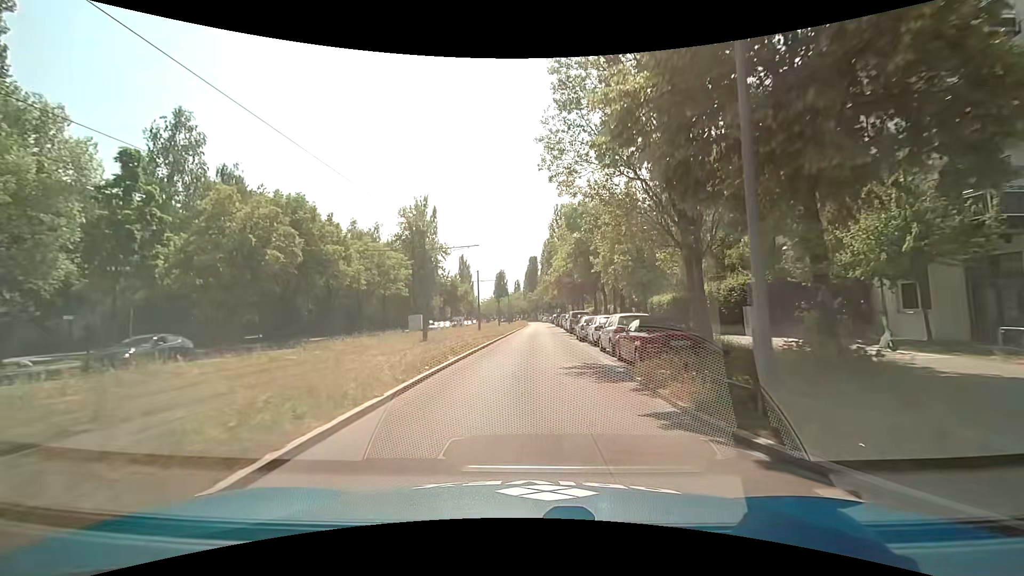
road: secondary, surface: asphalt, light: Day
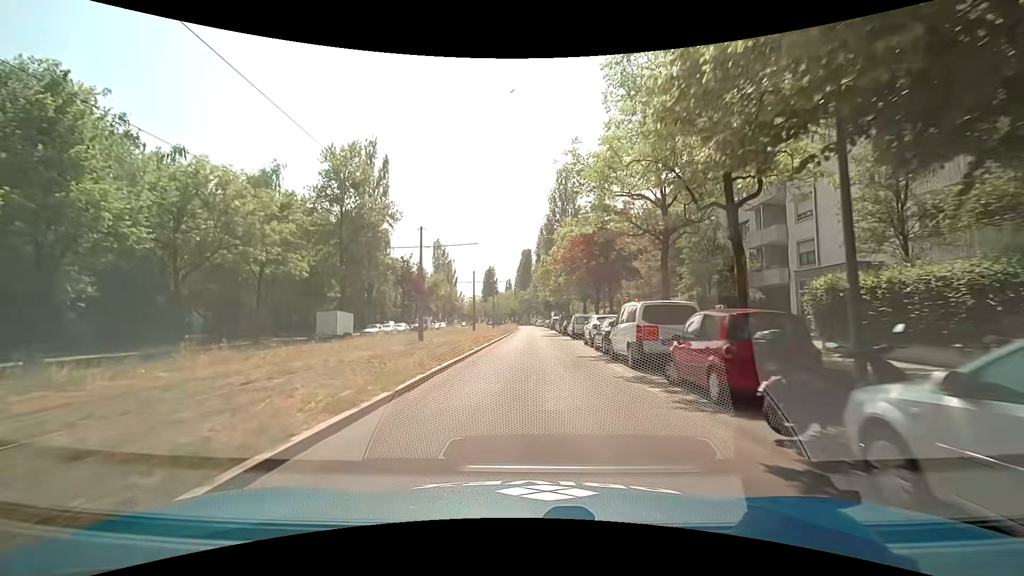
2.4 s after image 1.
(+0.1, +27.9) m; +1°
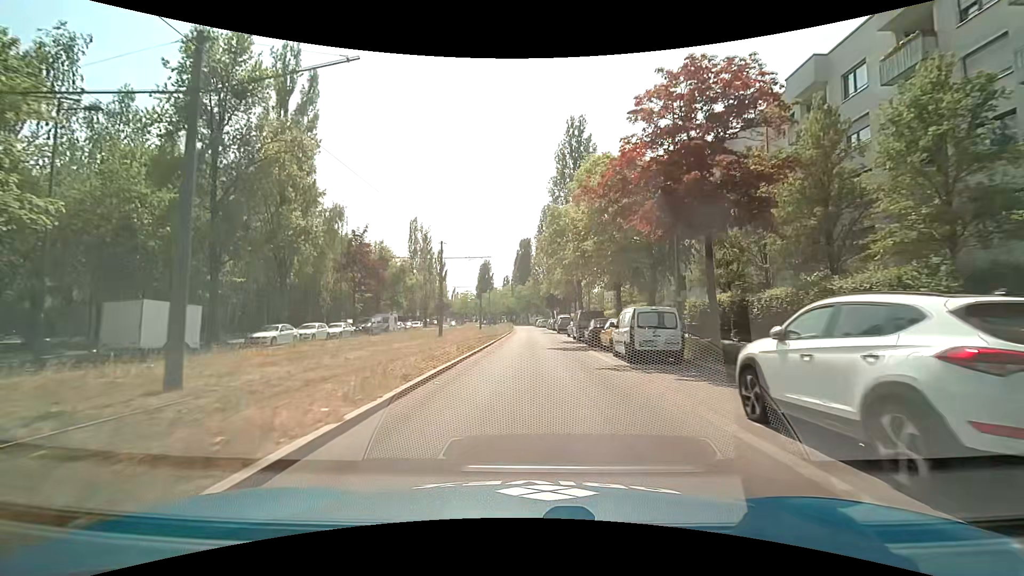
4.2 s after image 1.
(0.0, +21.0) m; 0°
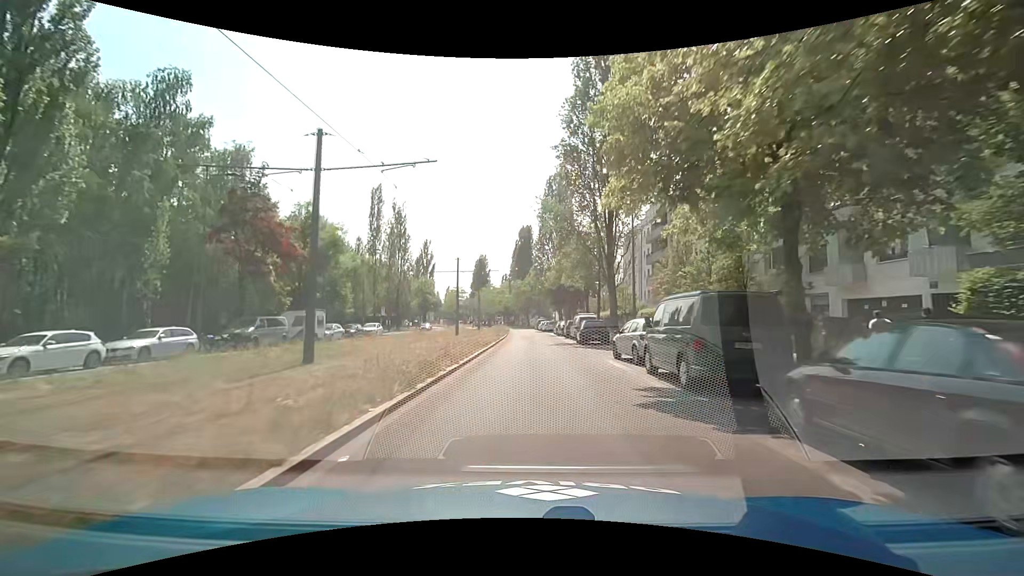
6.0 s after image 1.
(0.0, +22.0) m; 0°
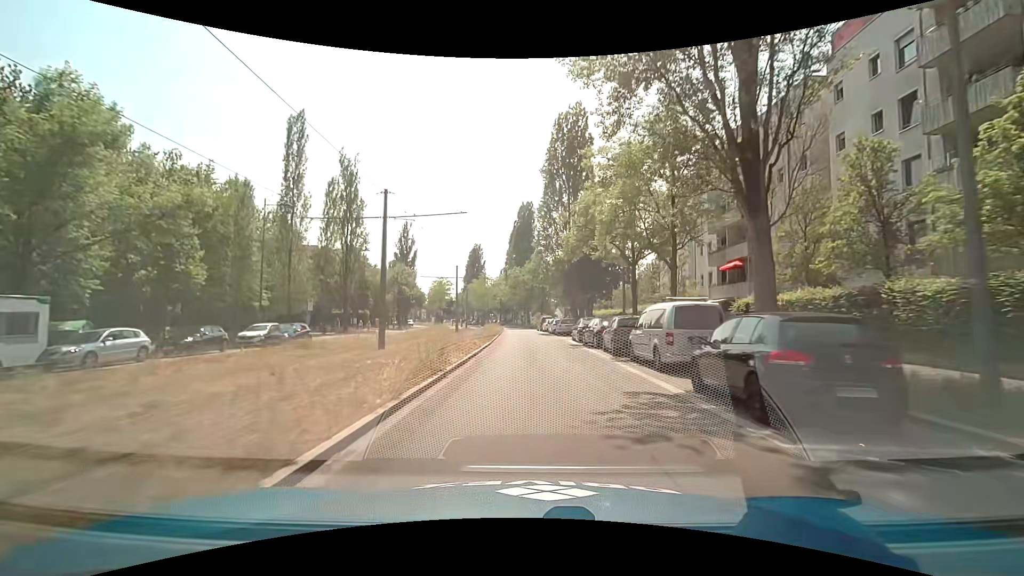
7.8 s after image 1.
(-0.2, +22.9) m; -1°
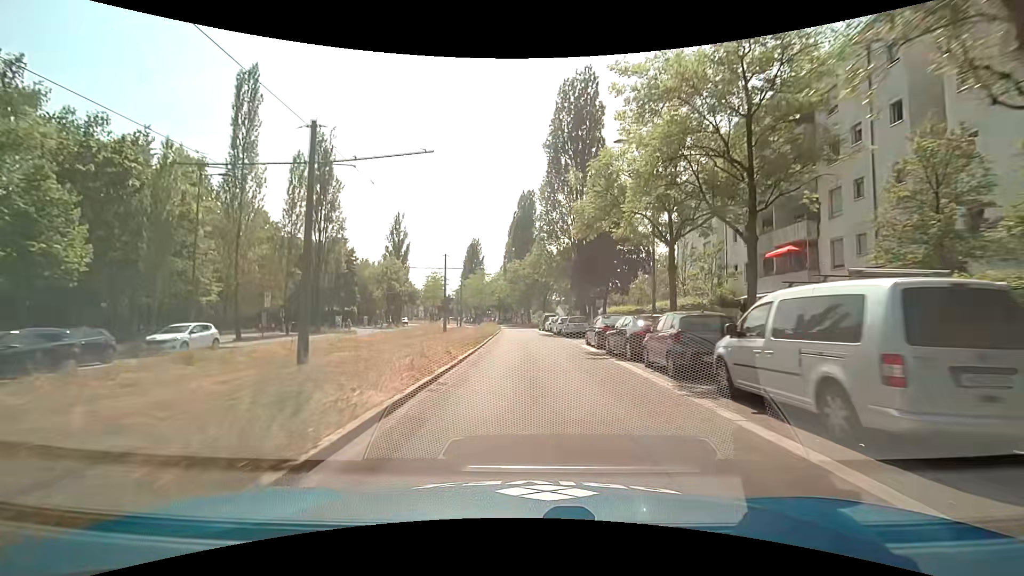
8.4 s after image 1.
(0.0, +7.6) m; 0°
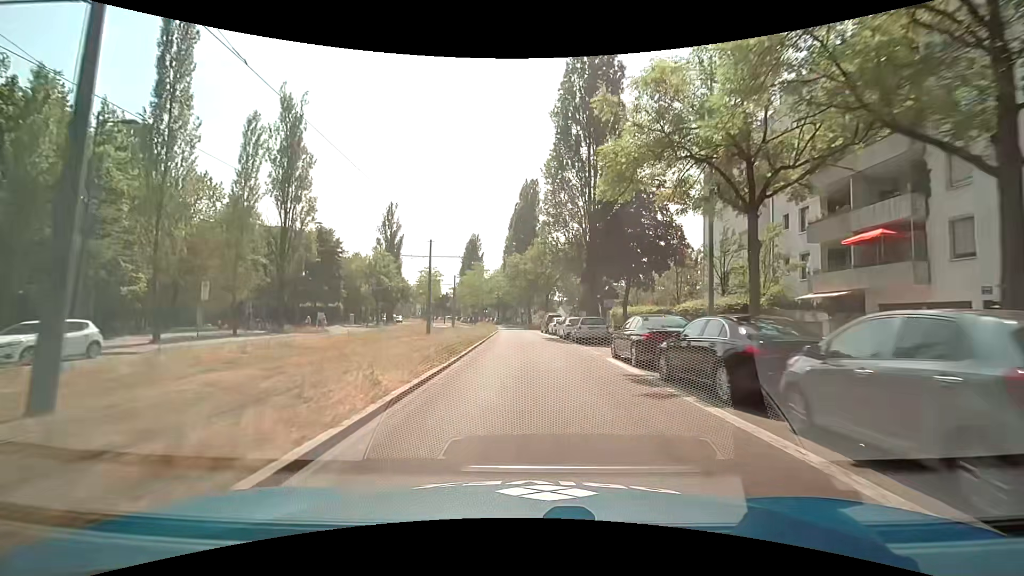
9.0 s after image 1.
(0.0, +7.5) m; 0°
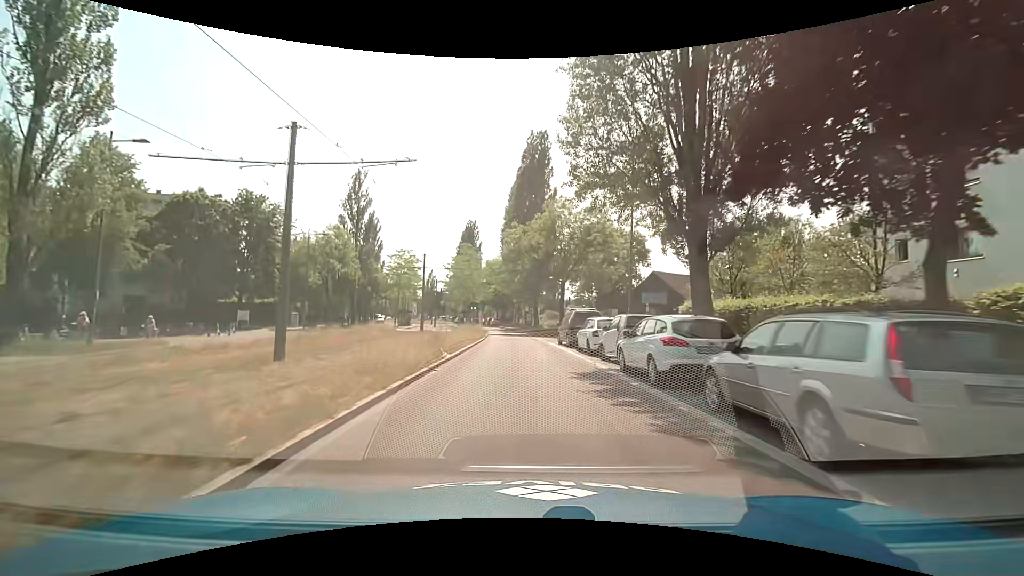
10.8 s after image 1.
(-0.1, +22.5) m; -1°
(0, +10) (0, +20) (-1, +30) (-1, +40) (-2, +50) (-3, +60) (-5, +70) (-6, +80) (-8, +89) (-11, +99) m
